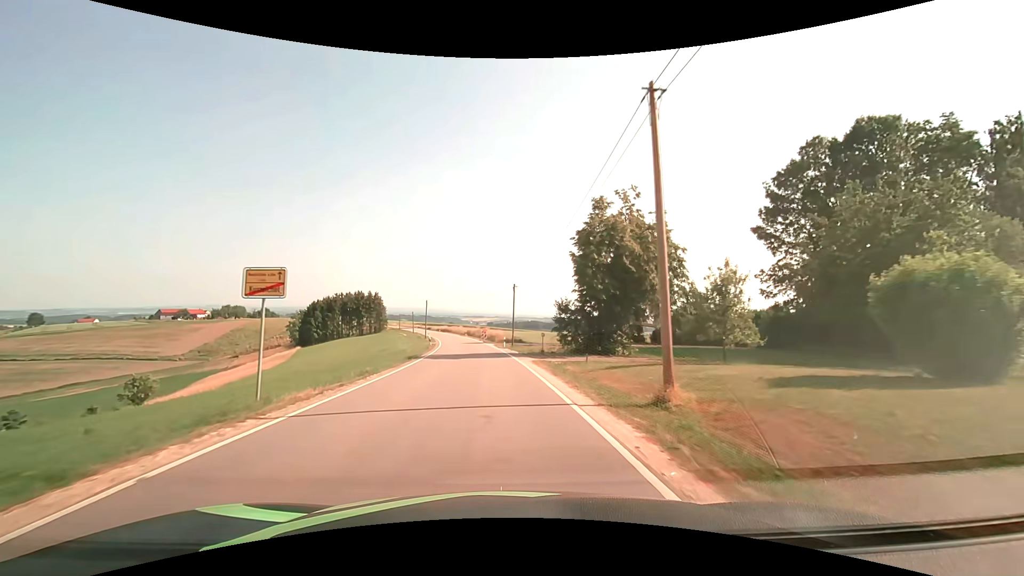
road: tertiary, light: Day
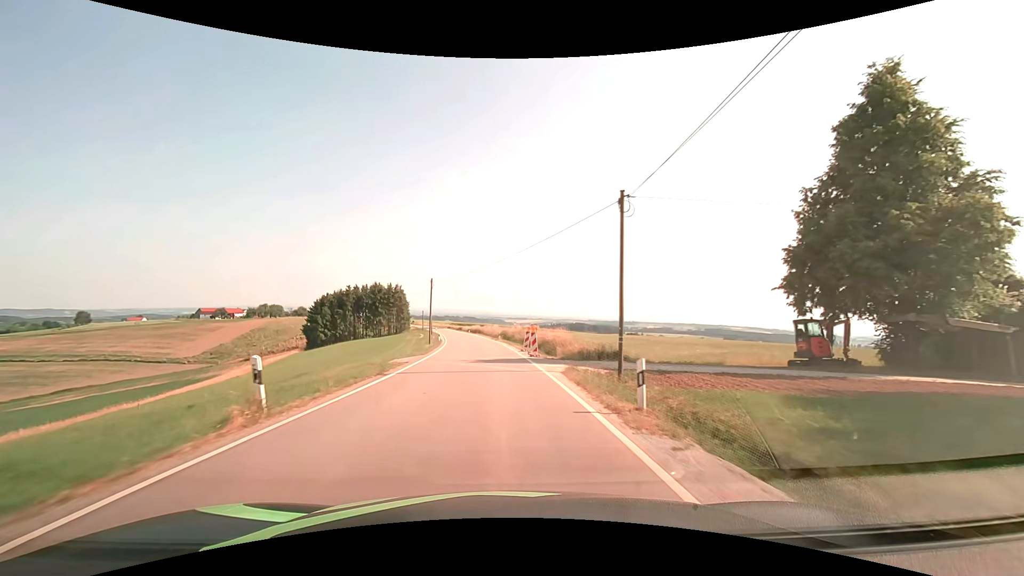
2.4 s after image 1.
(-1.8, +35.4) m; -5°
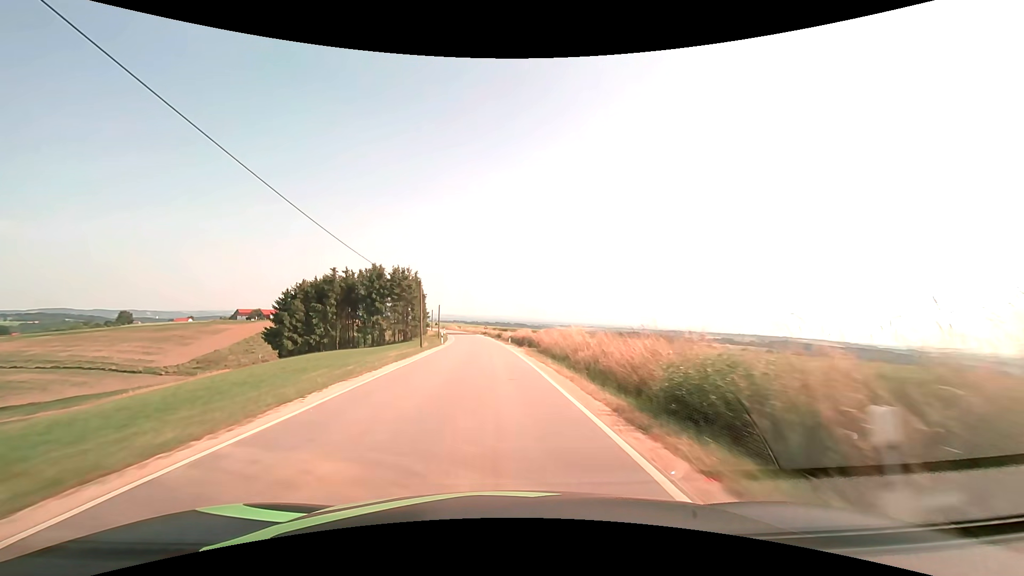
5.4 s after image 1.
(-2.6, +52.1) m; -6°
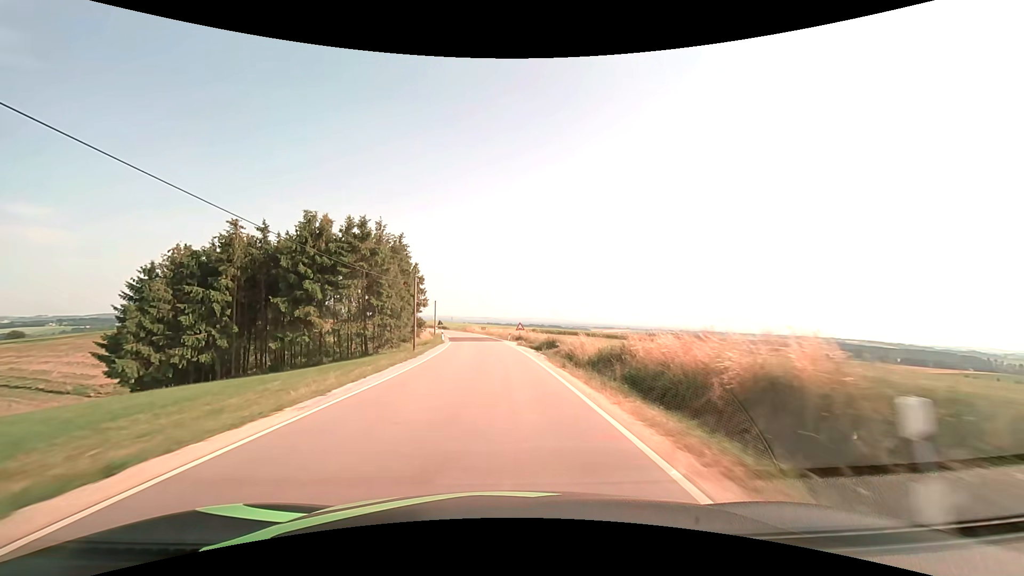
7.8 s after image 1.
(-1.8, +46.0) m; -4°
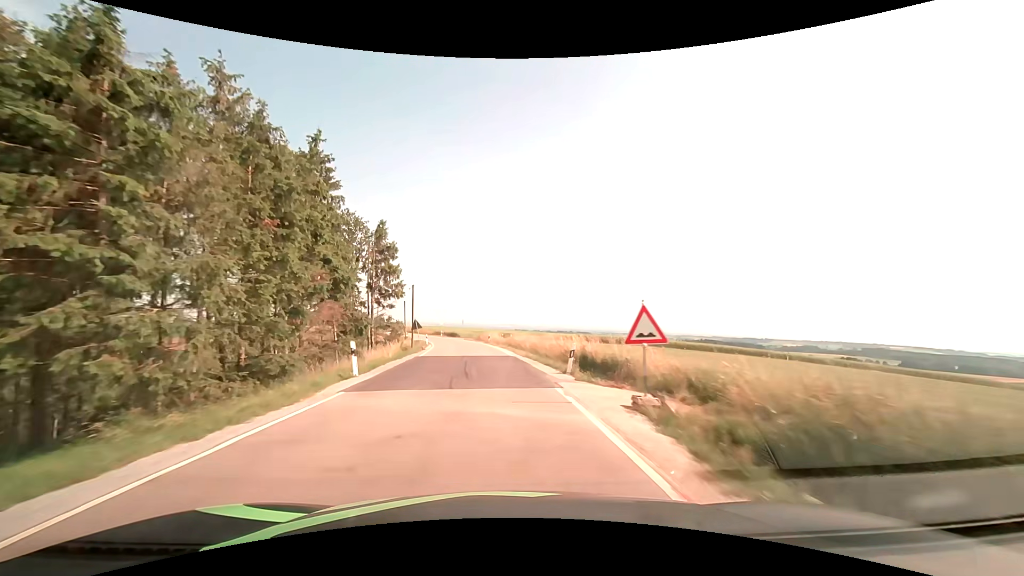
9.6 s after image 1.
(-0.8, +35.6) m; -3°
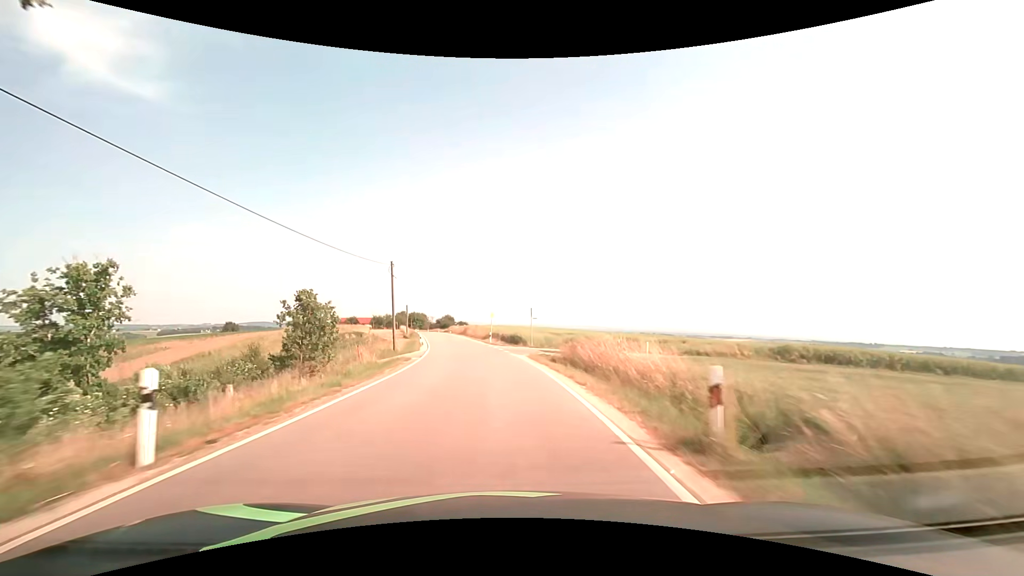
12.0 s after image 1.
(-3.2, +47.9) m; -9°
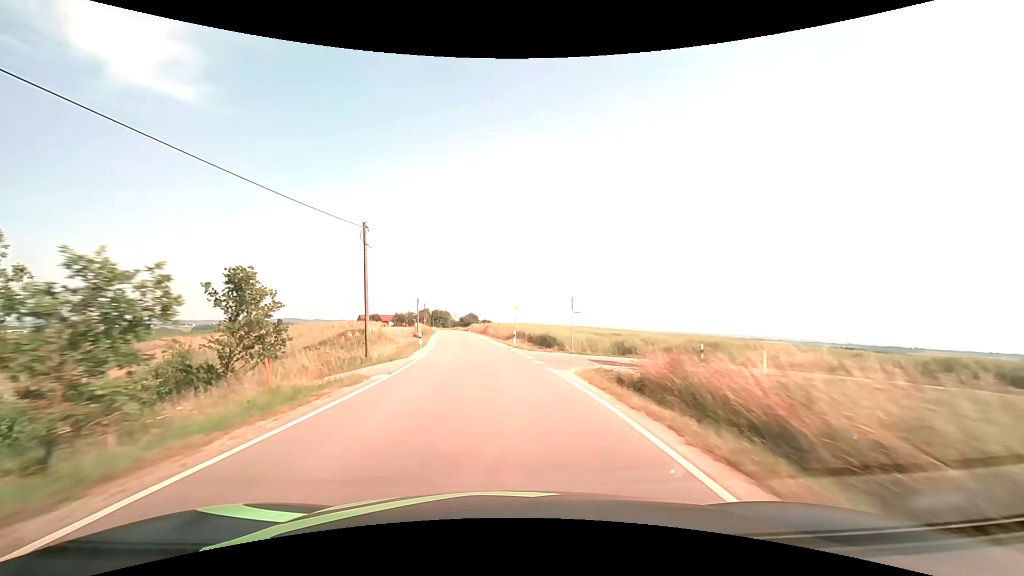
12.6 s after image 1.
(-0.3, +12.1) m; -2°
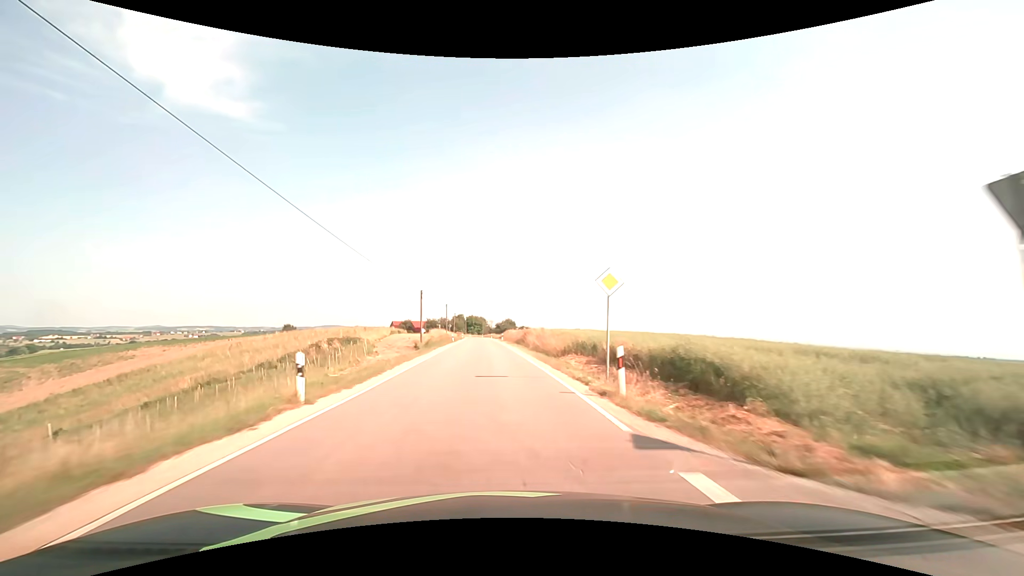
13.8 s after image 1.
(-1.1, +24.3) m; -5°
(0, +10) (0, +20) (-1, +30) (-1, +40) (-2, +50) (-3, +60) (-3, +70) (-4, +80) (-4, +90) (-5, +100) m
